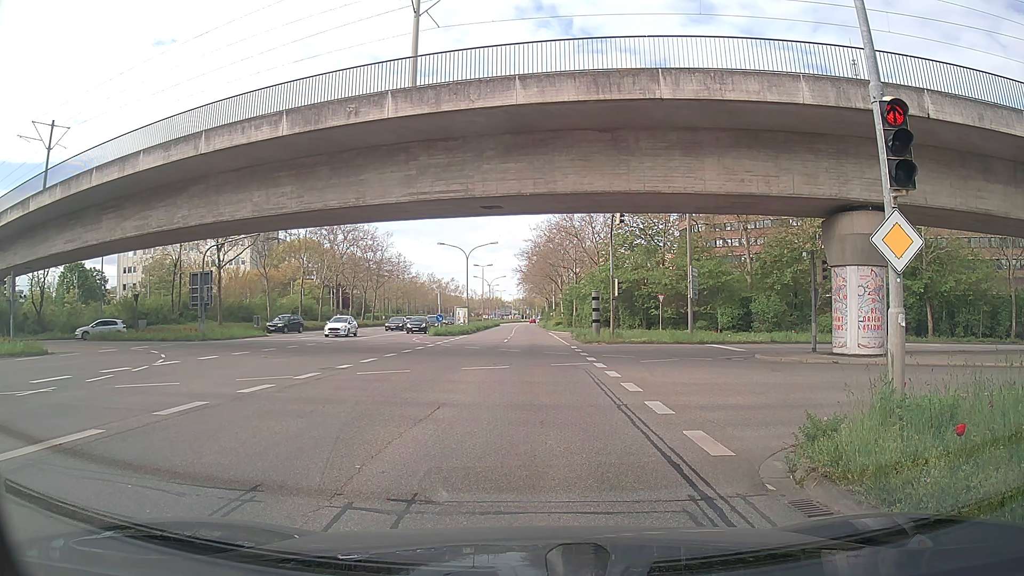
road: secondary_link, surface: asphalt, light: Day
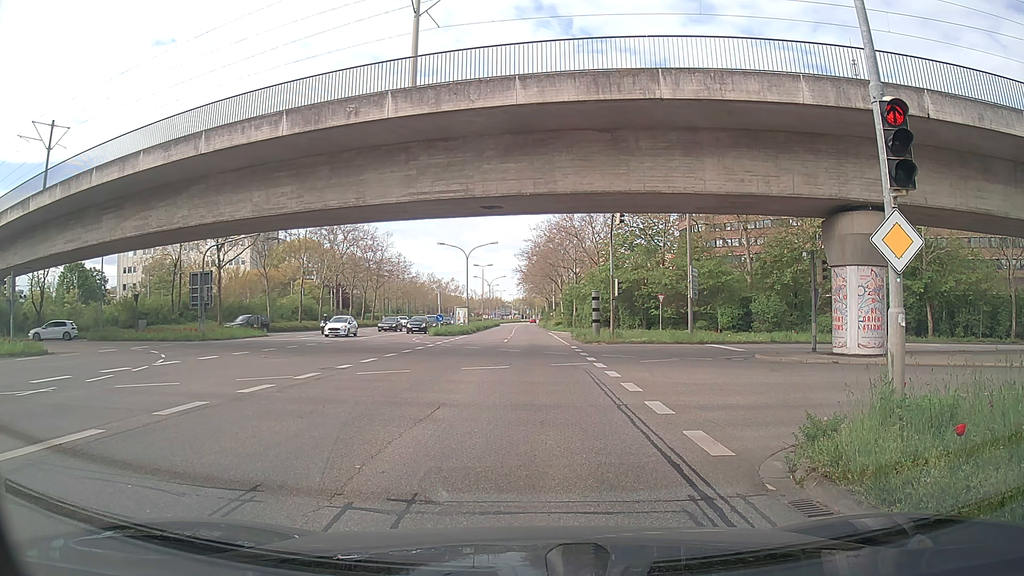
(0.0, 0.0) m; 0°
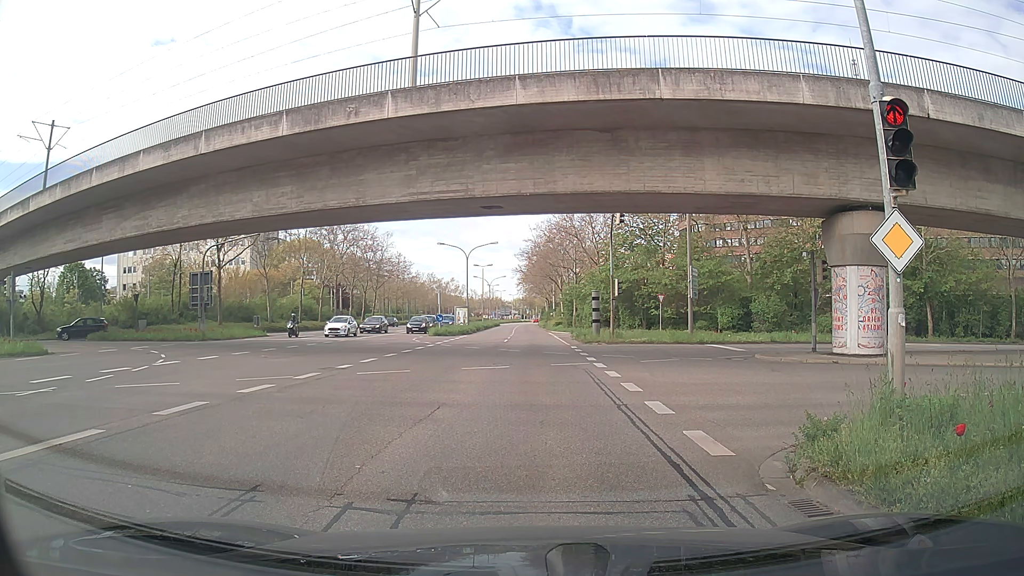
(0.0, 0.0) m; 0°
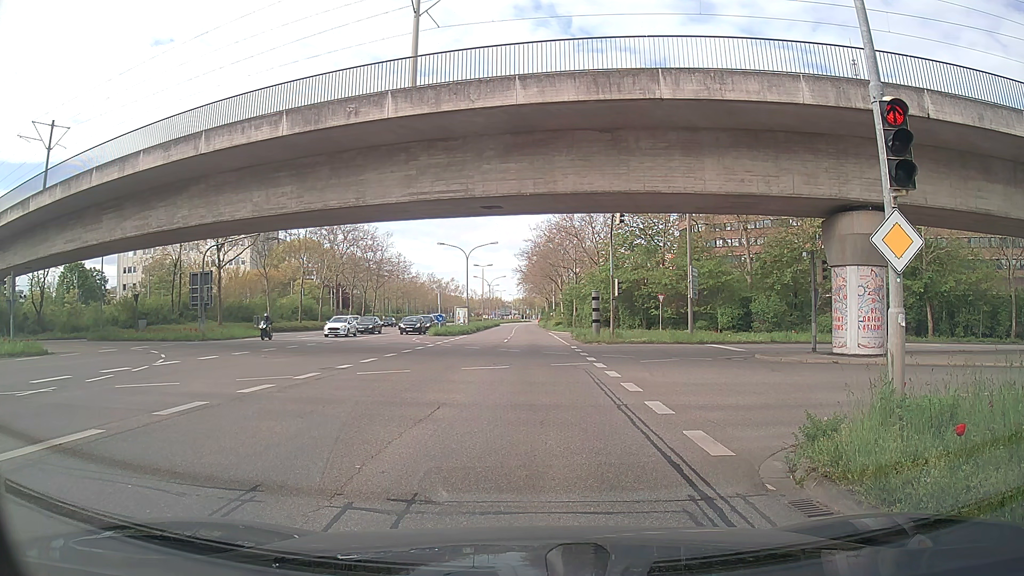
(0.0, 0.0) m; 0°
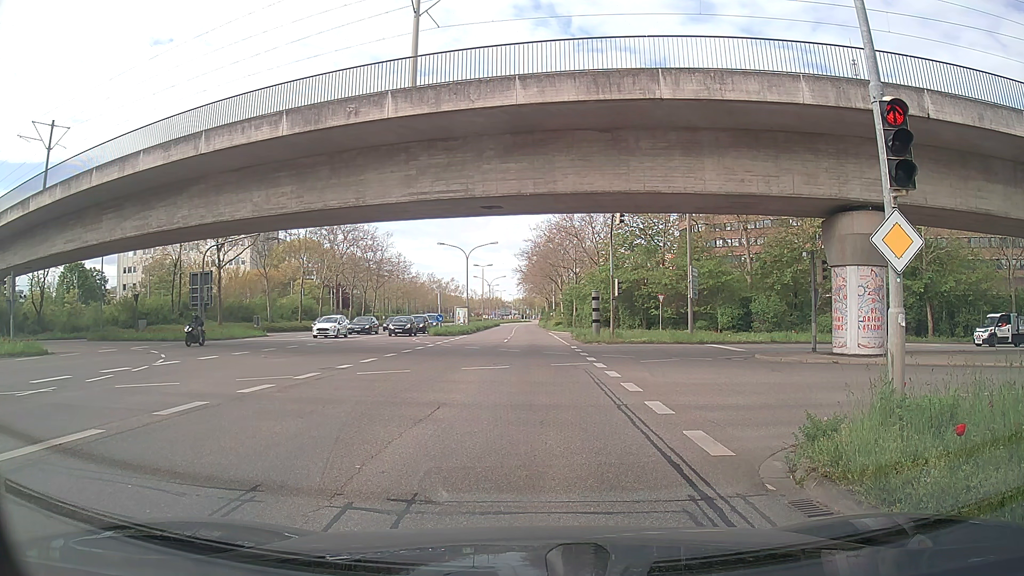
(0.0, 0.0) m; 0°
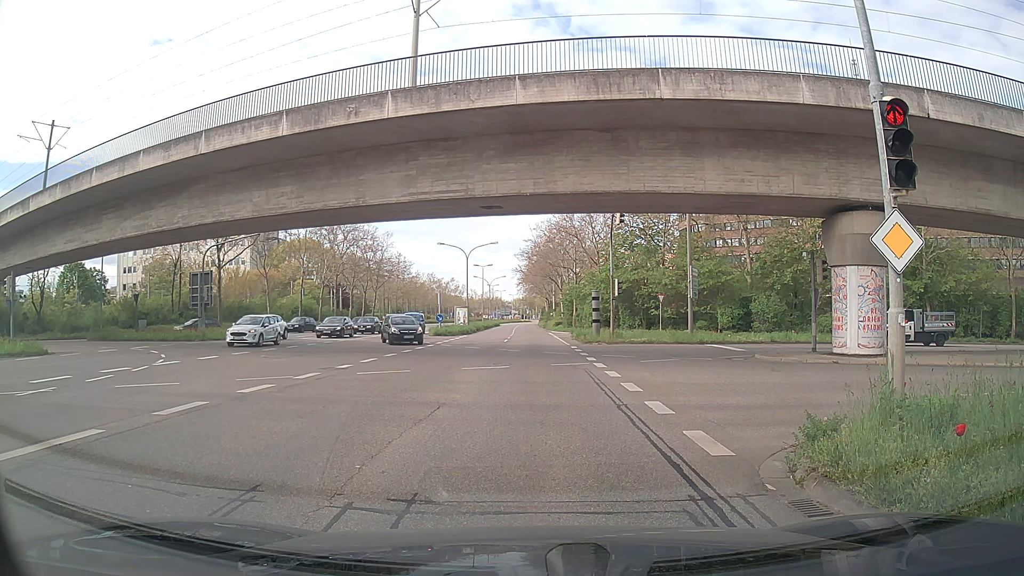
(0.0, 0.0) m; 0°
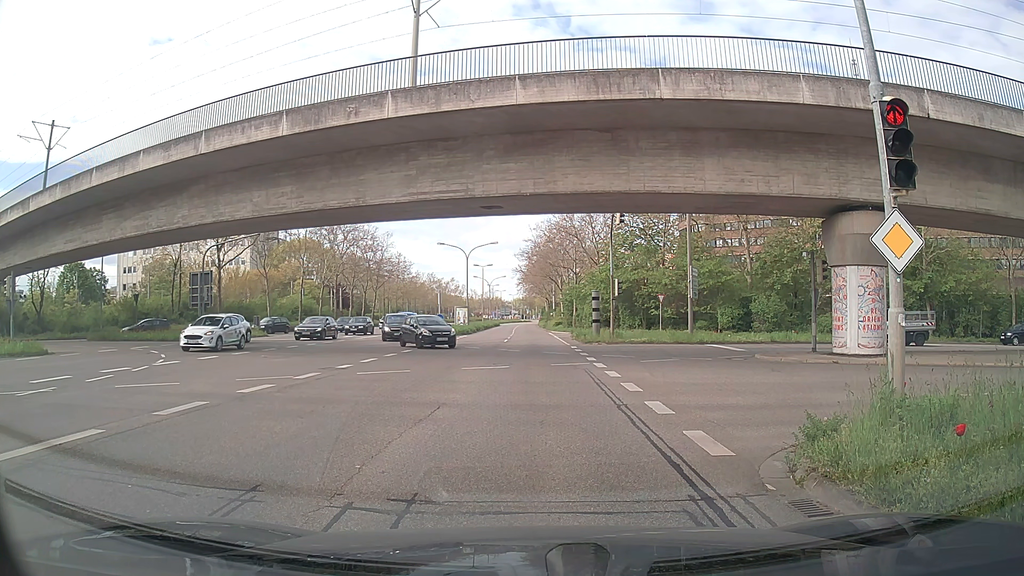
(0.0, 0.0) m; 0°
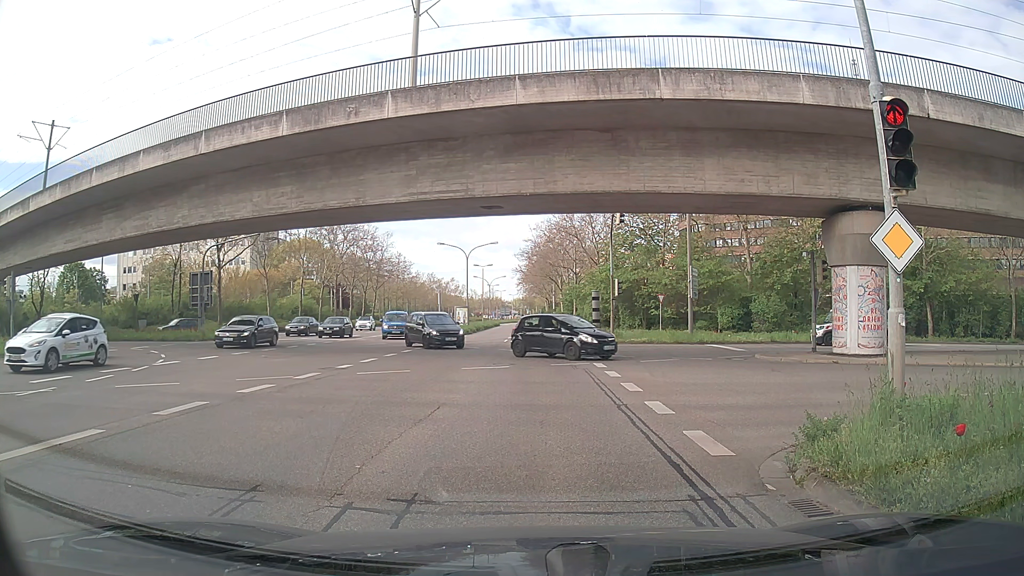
(0.0, 0.0) m; 0°
(0, +10) (+1, +20) (+1, +30) (+1, +40) (+1, +50) (+1, +60) (+1, +70) (+1, +80) (+1, +90) (+1, +100) m
